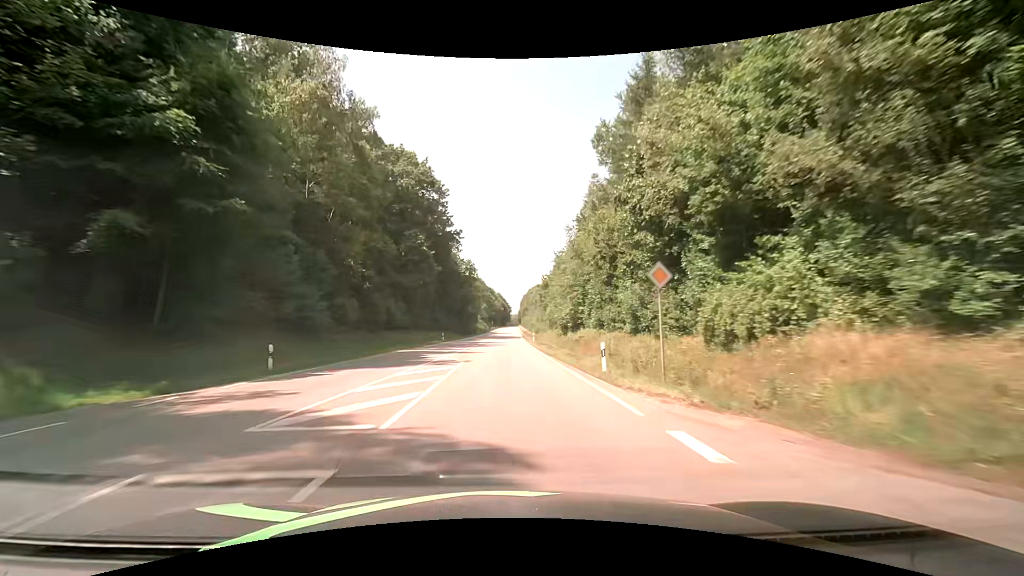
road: secondary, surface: asphalt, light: Day
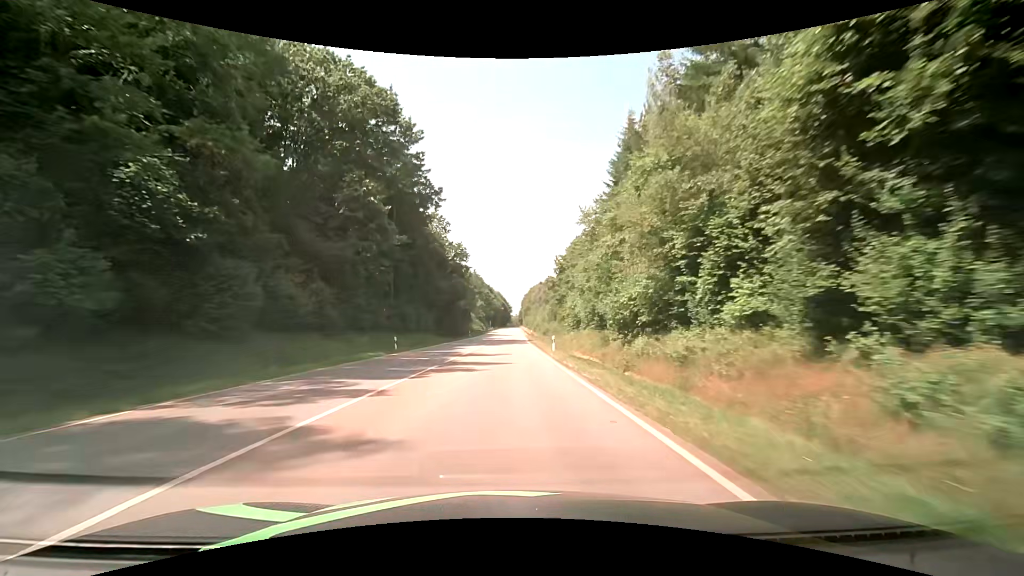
(0.0, +24.2) m; 0°
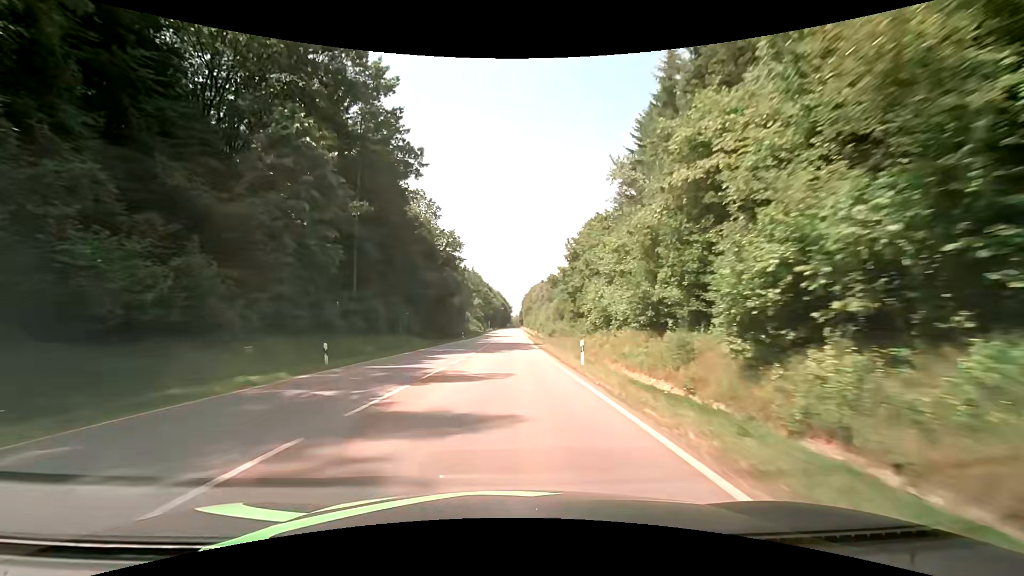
(0.0, +12.6) m; 0°
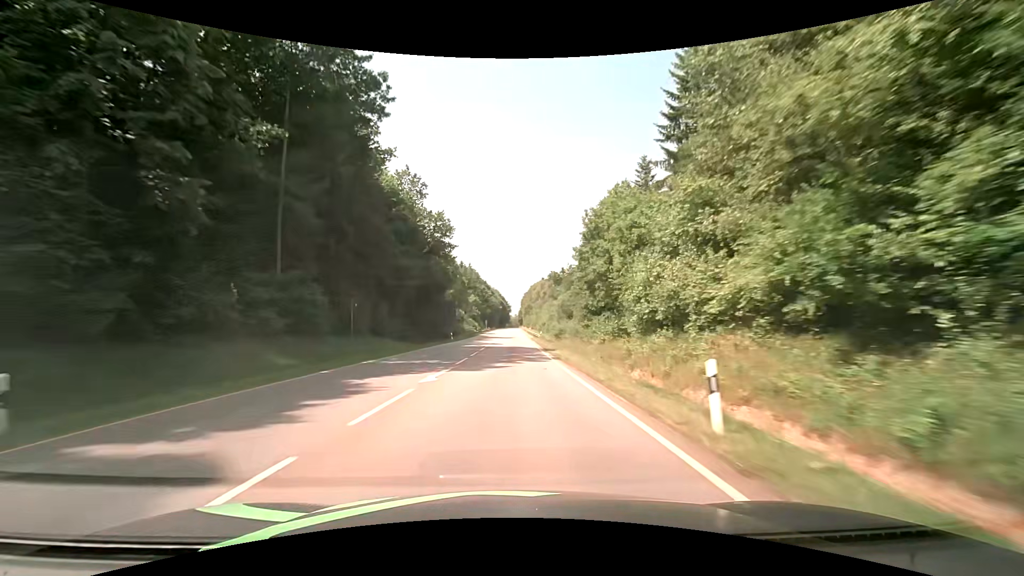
(+0.1, +12.8) m; +1°
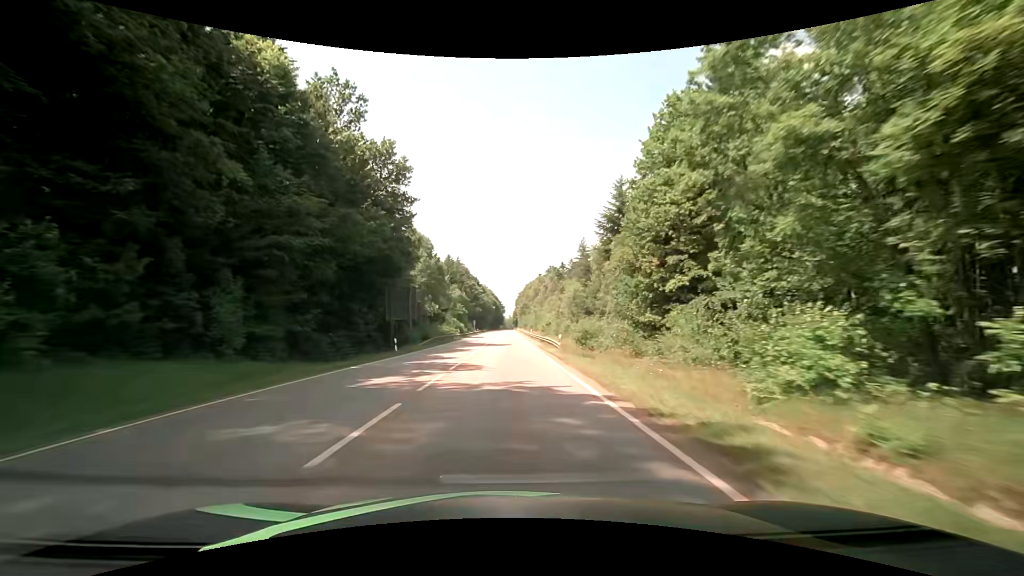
(+0.2, +26.4) m; 0°
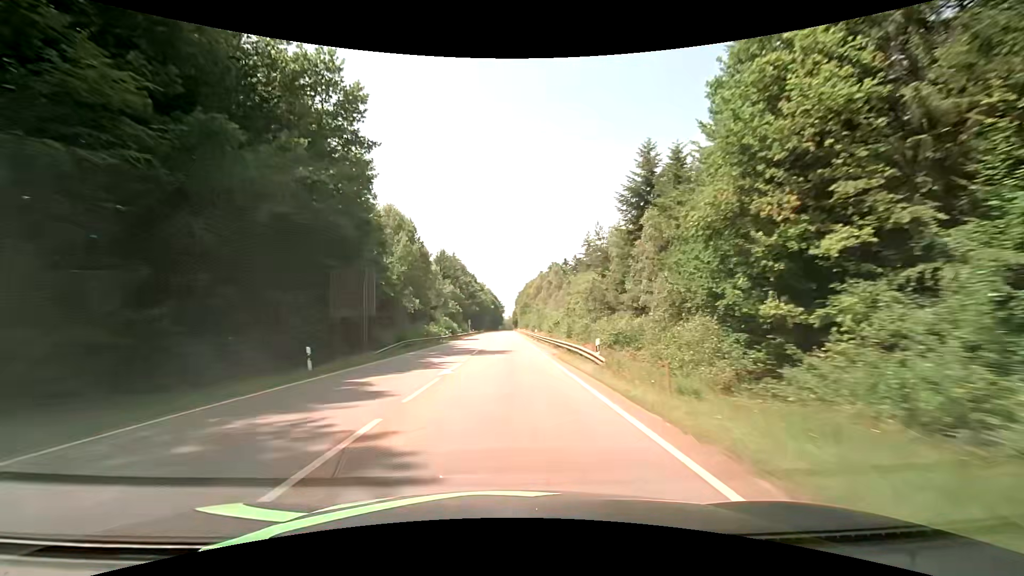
(+0.1, +13.6) m; 0°
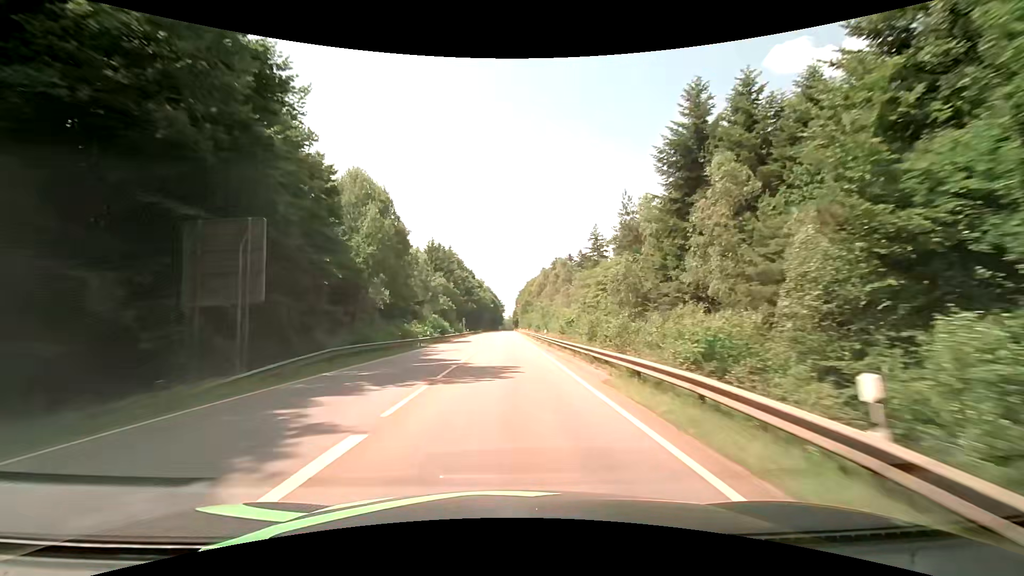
(0.0, +13.8) m; -1°
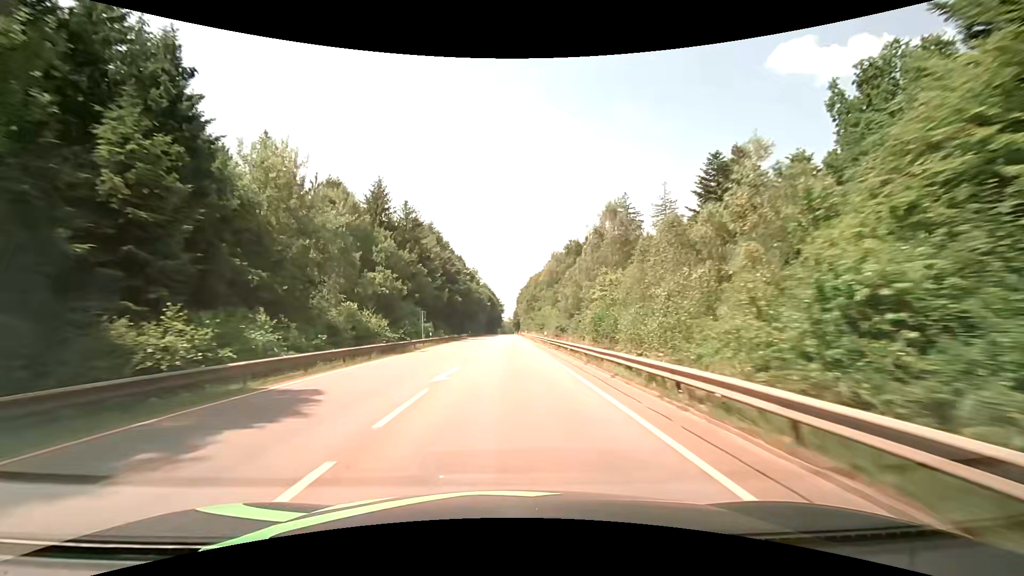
(+0.5, +43.0) m; +1°
(0, +10) (0, +20) (0, +30) (0, +40) (0, +50) (0, +60) (0, +70) (0, +80) (0, +90) (0, +100) m
